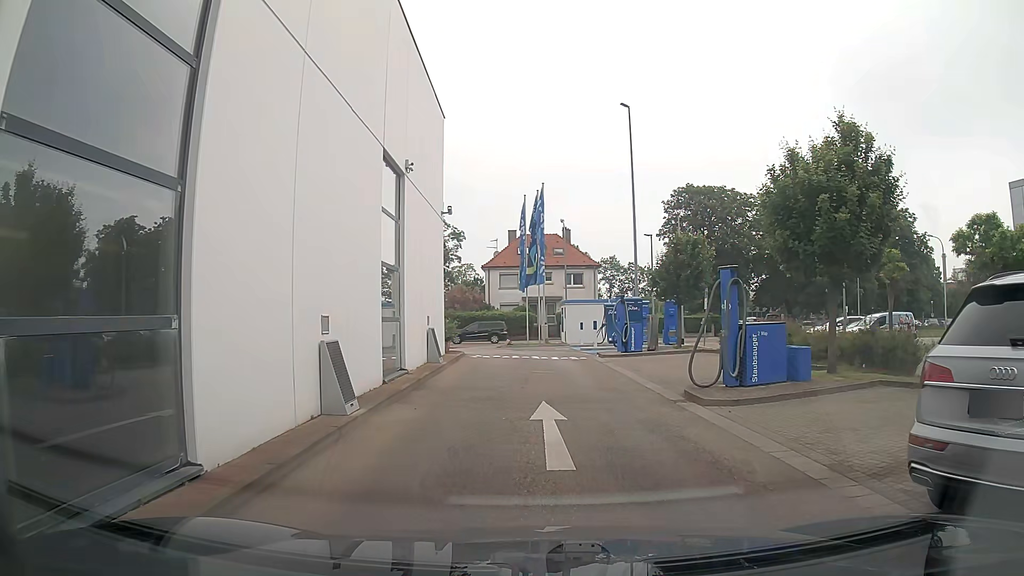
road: service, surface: asphalt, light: Day
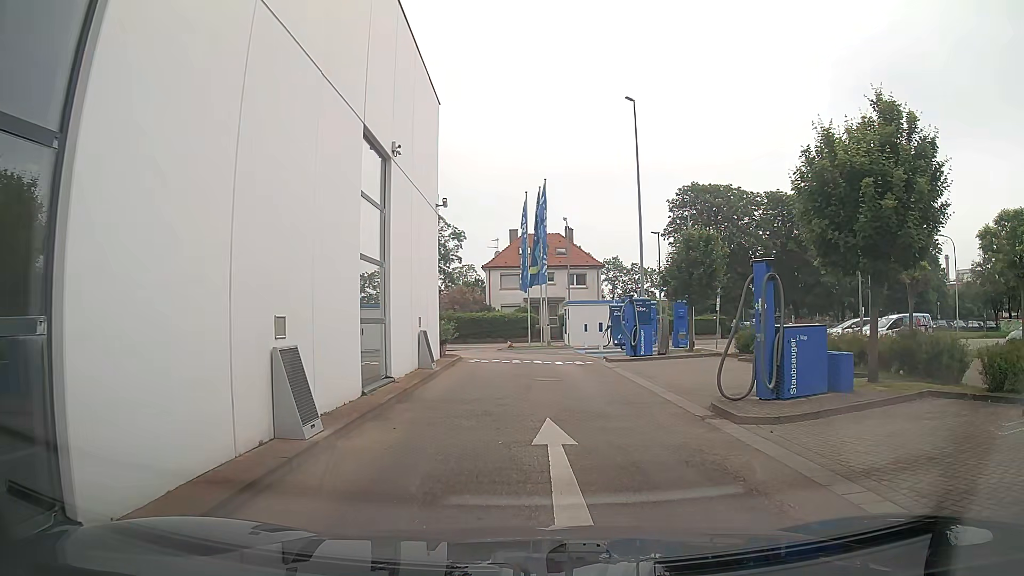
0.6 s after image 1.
(0.0, +1.8) m; 0°
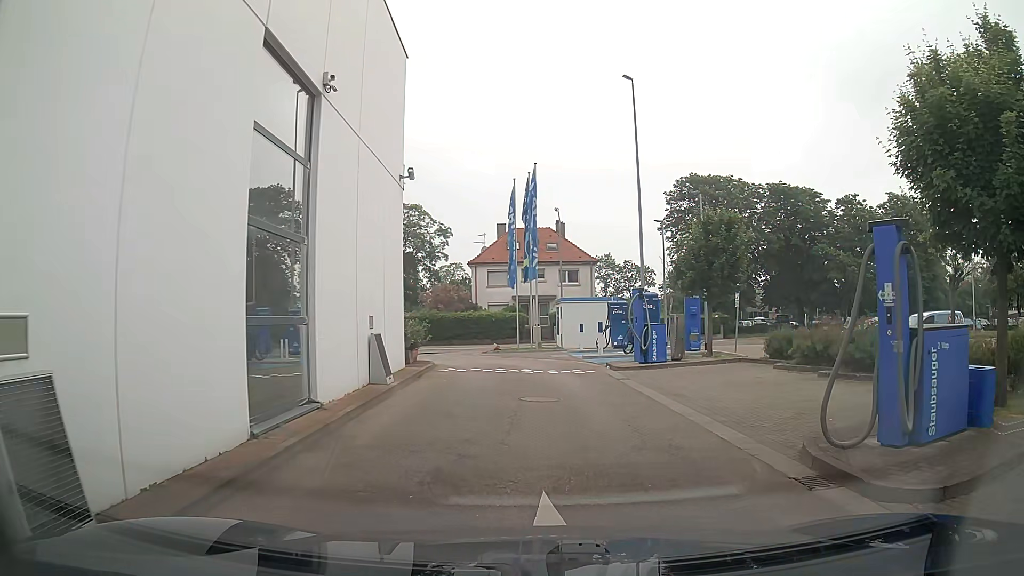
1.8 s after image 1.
(0.0, +4.2) m; 0°
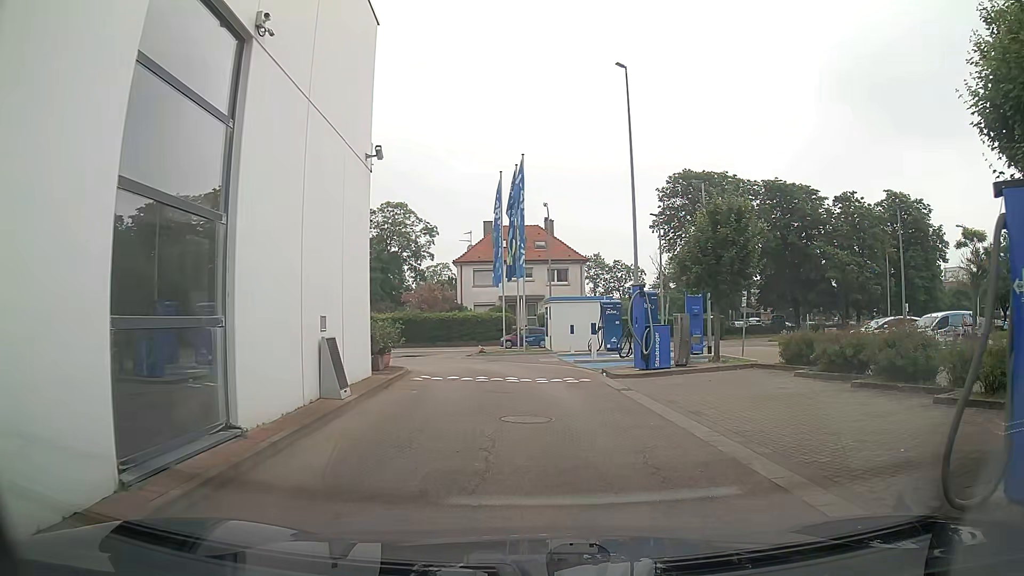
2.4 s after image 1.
(0.0, +2.2) m; +2°
